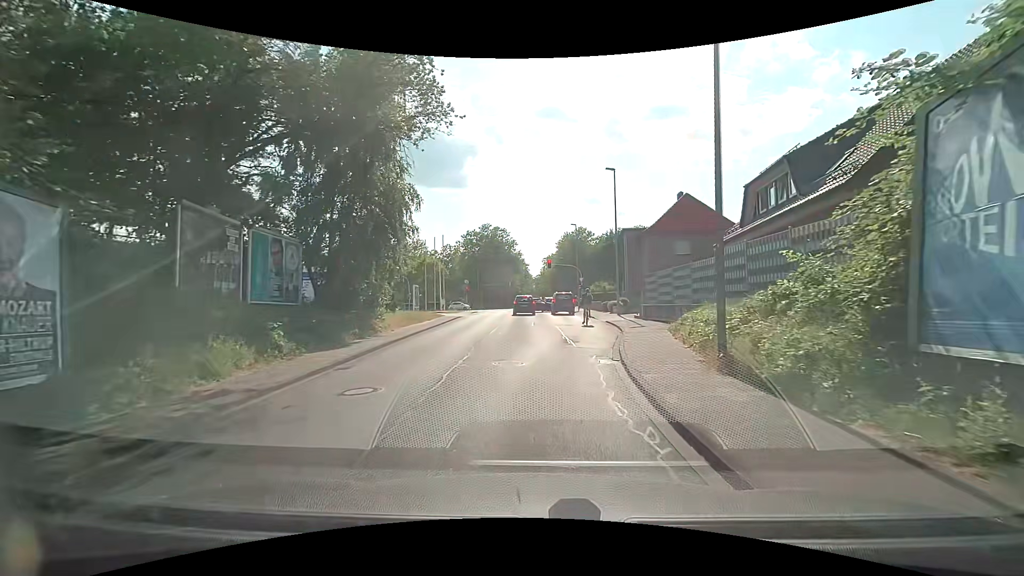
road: unclassified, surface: asphalt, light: Day
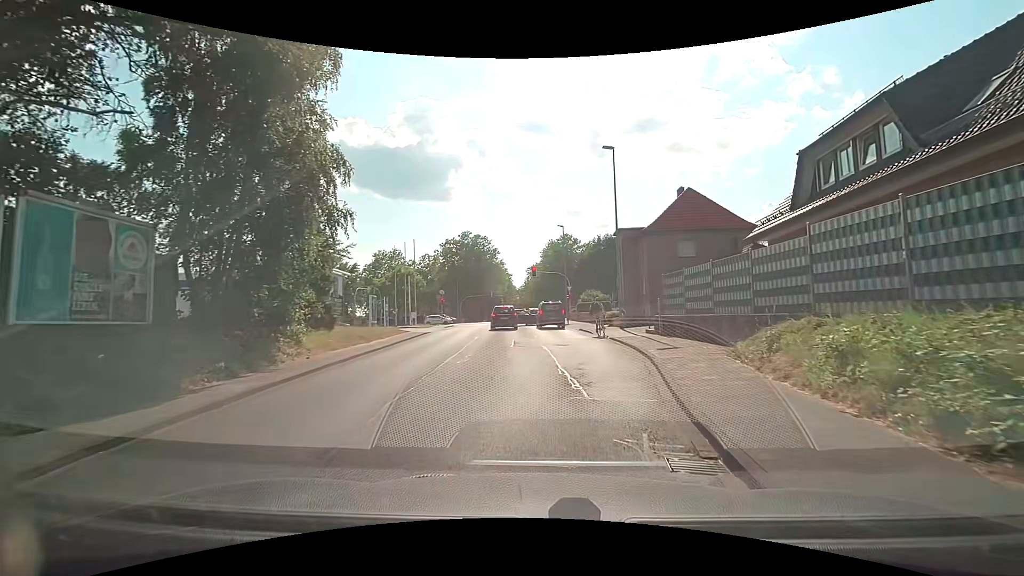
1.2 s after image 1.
(+0.4, +7.1) m; +3°
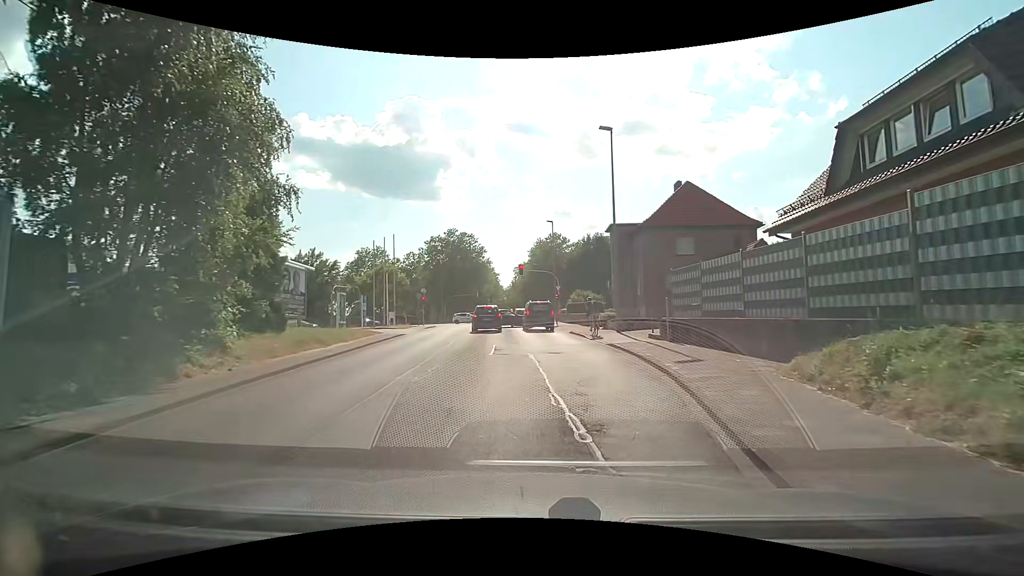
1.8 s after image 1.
(+0.1, +3.3) m; +1°
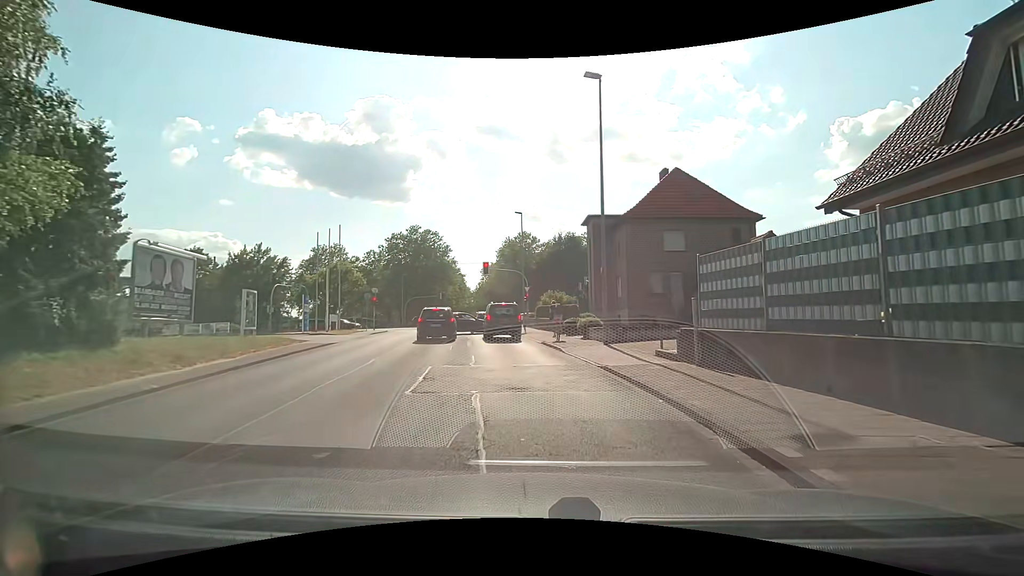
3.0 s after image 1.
(+0.3, +6.3) m; +4°
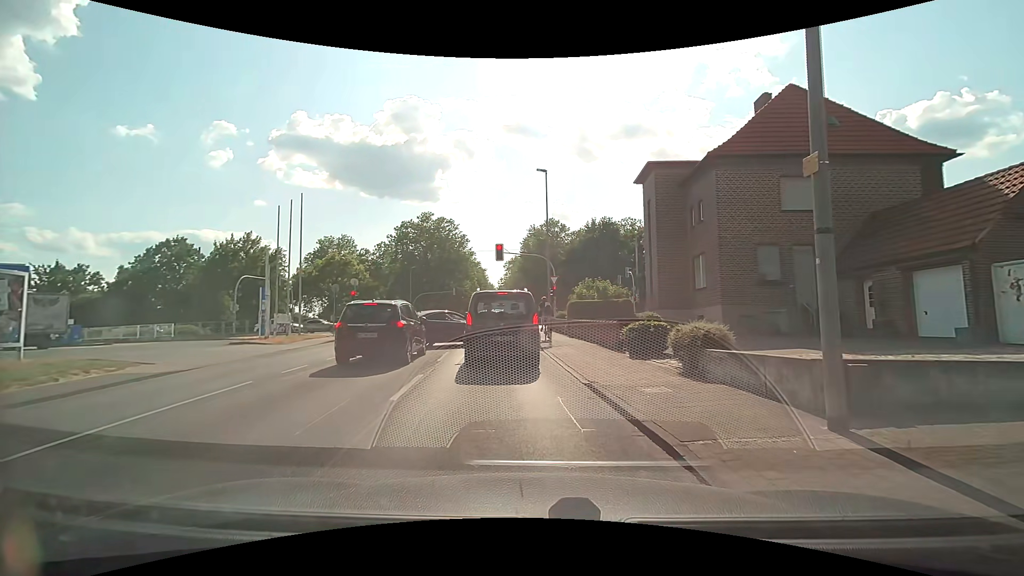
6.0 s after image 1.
(+0.2, +12.9) m; -1°
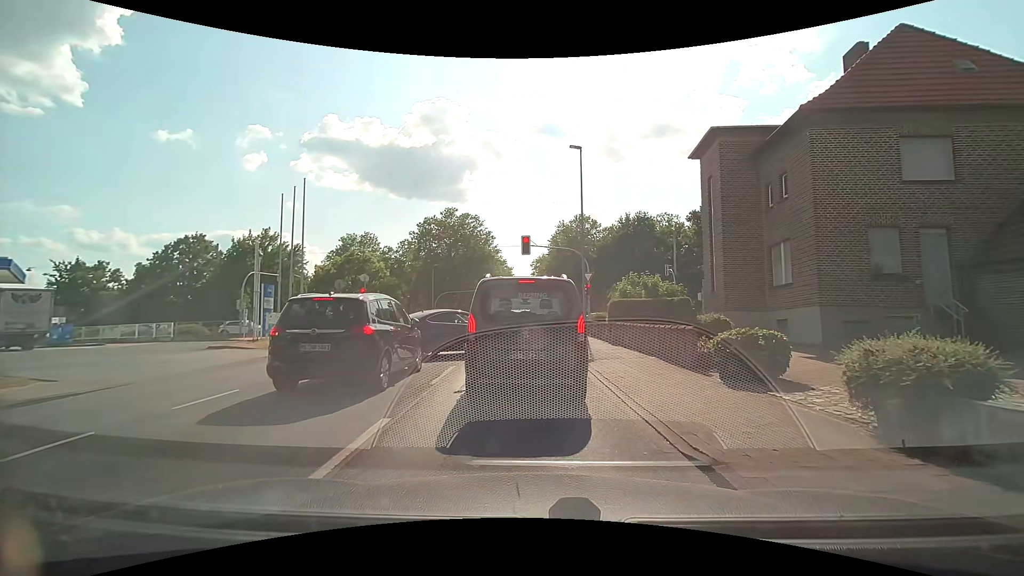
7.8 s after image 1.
(-0.2, +4.4) m; -5°
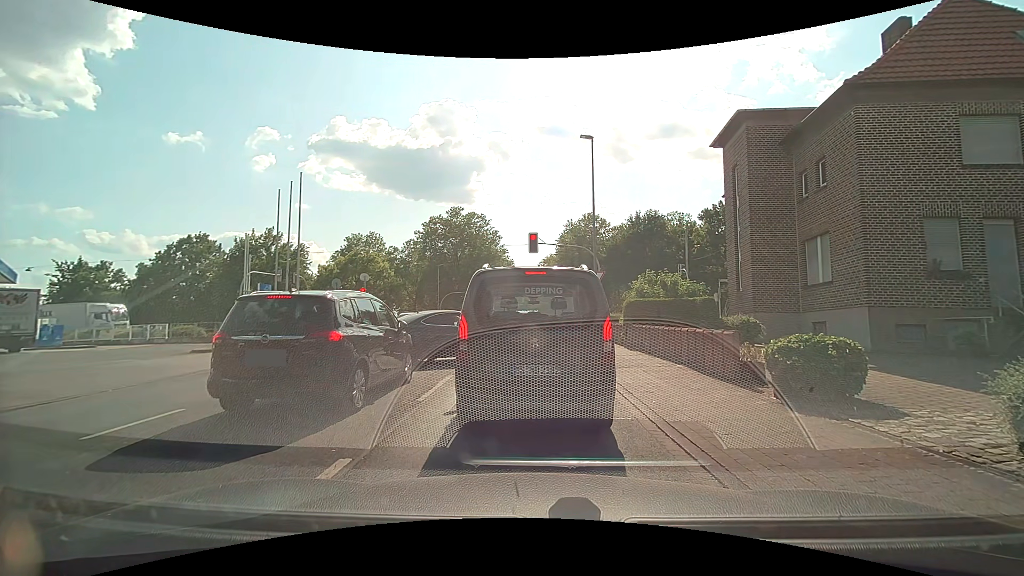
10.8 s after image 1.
(0.0, +1.7) m; 0°
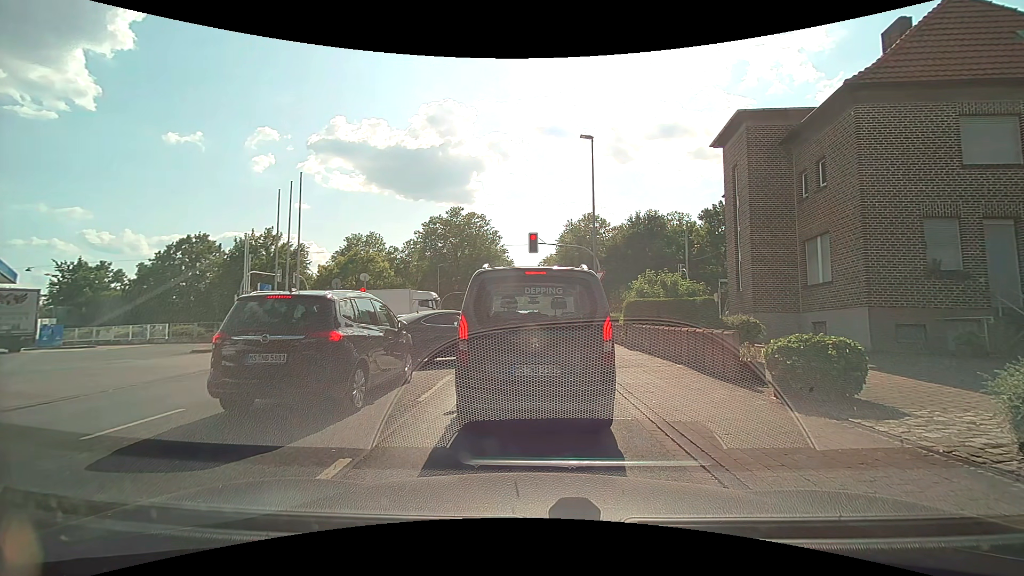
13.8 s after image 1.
(0.0, 0.0) m; 0°
(0, +10) (0, +20) (0, +30) (+2, +40) (+11, +45) (+21, +45) (+31, +44) (+41, +43) (+51, +43) (+61, +43) m
